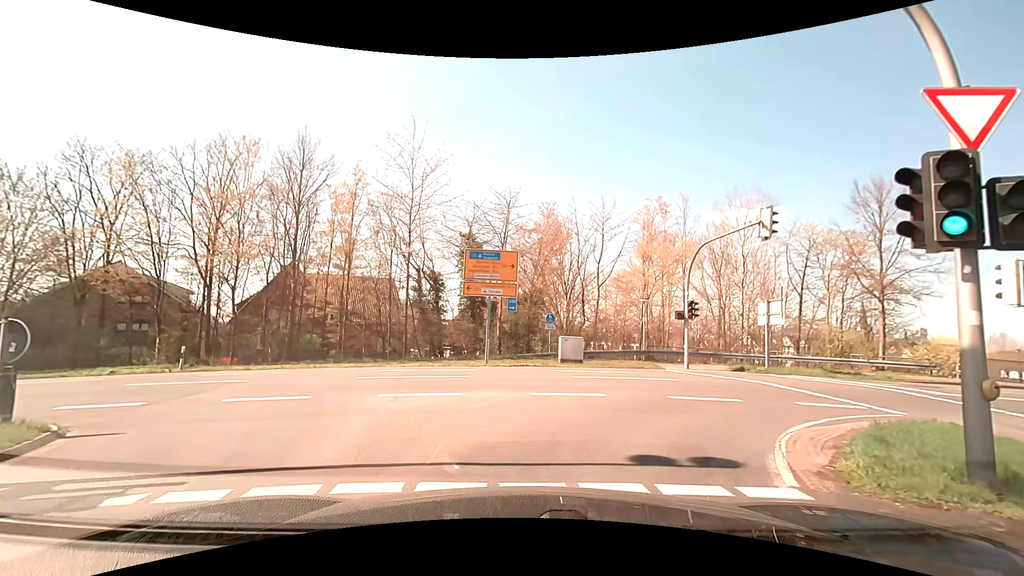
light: Day
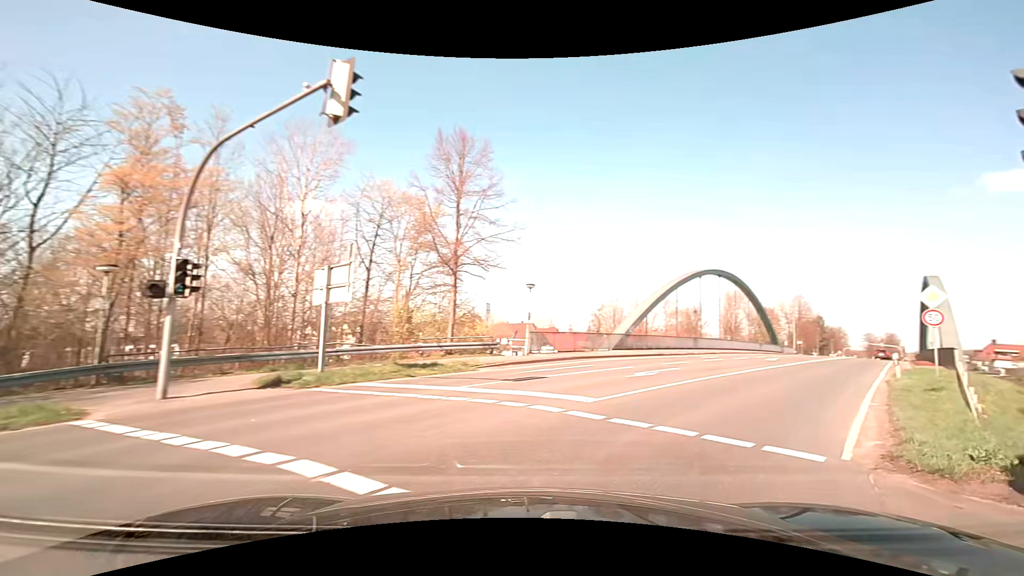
(+4.1, +11.8) m; +47°
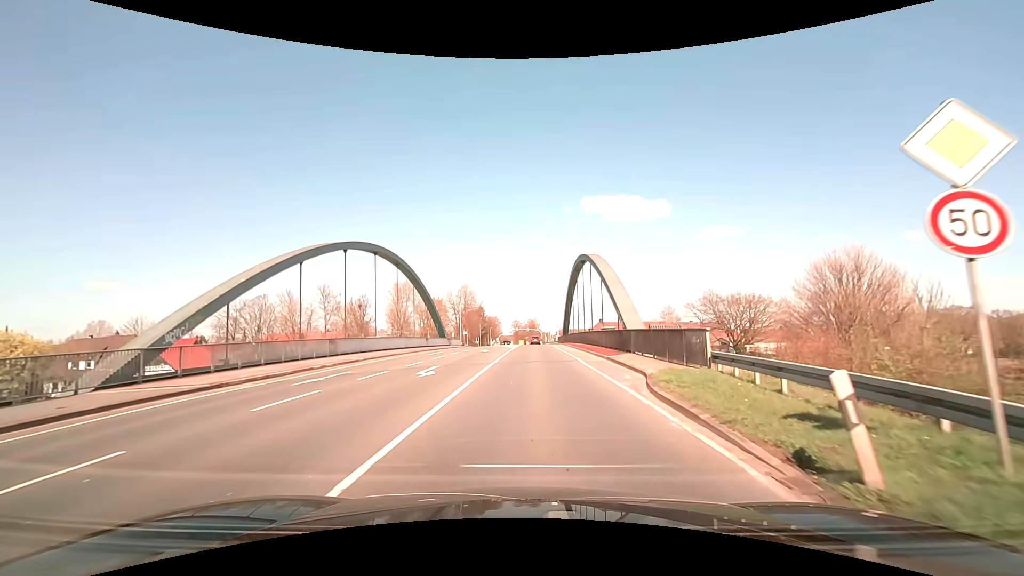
(+7.7, +17.3) m; +35°
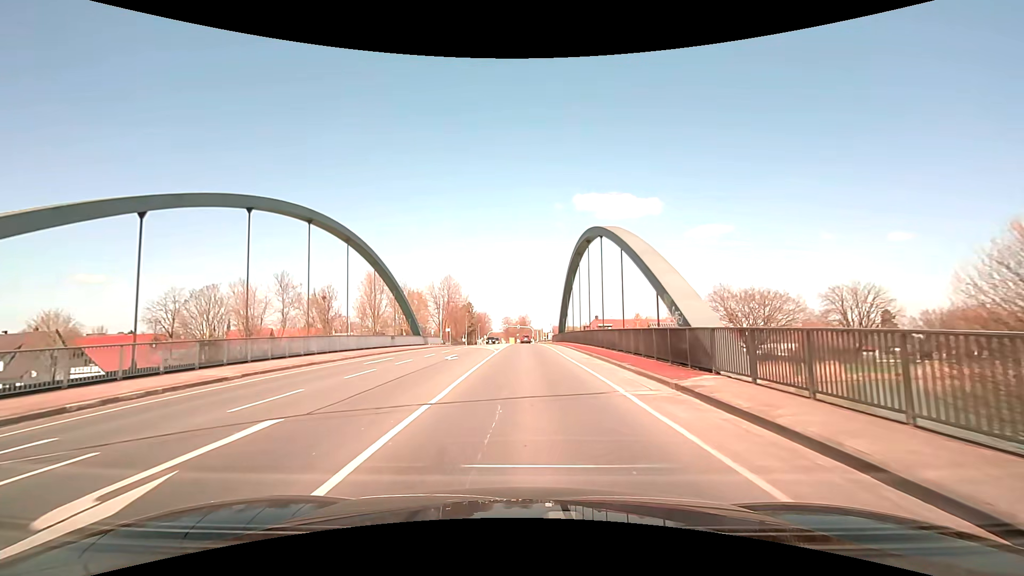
(+0.2, +12.3) m; +1°
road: primary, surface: asphalt
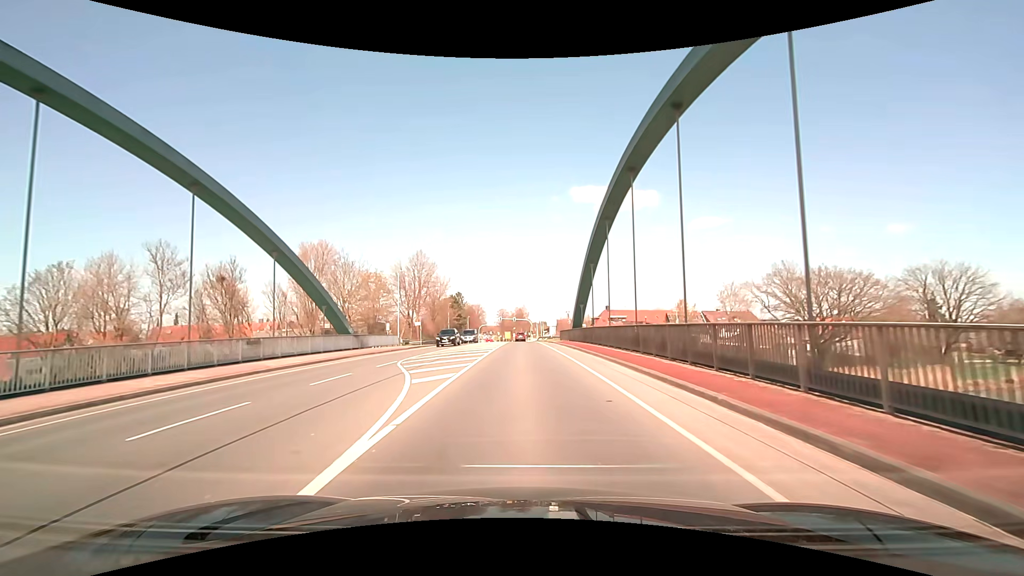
(+0.1, +26.1) m; 0°
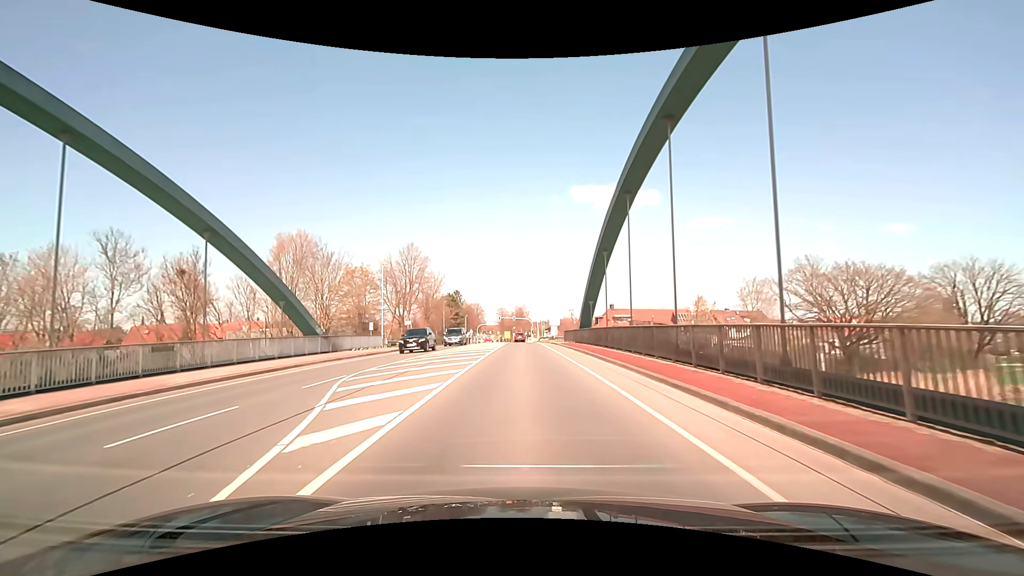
(0.0, +6.3) m; 0°
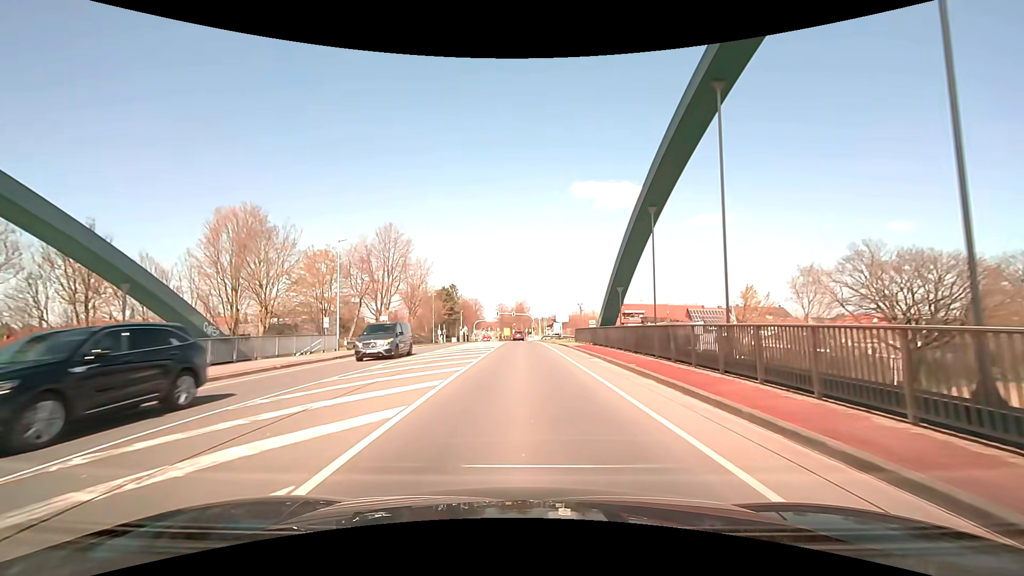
(0.0, +11.8) m; 0°
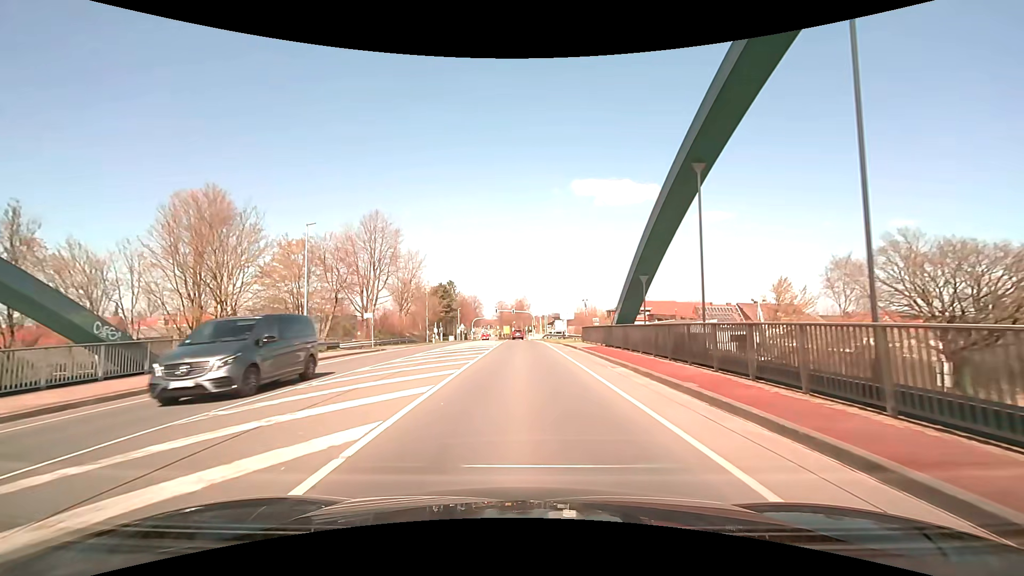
(0.0, +5.5) m; +1°
(0, +10) (0, +20) (0, +30) (0, +40) (0, +50) (0, +60) (-1, +70) (-1, +80) (-1, +90) (-2, +100) m
